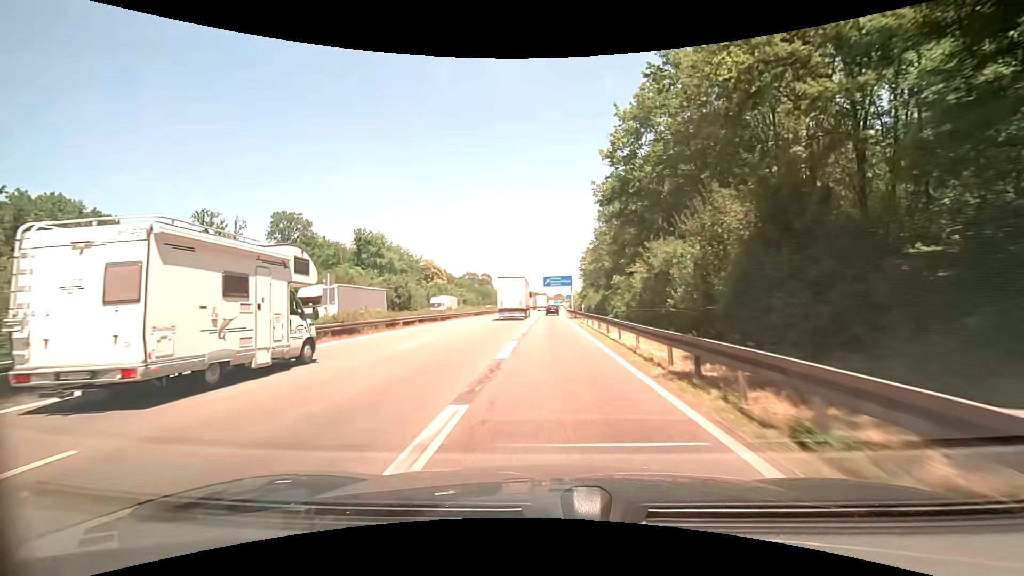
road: motorway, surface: asphalt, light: Day
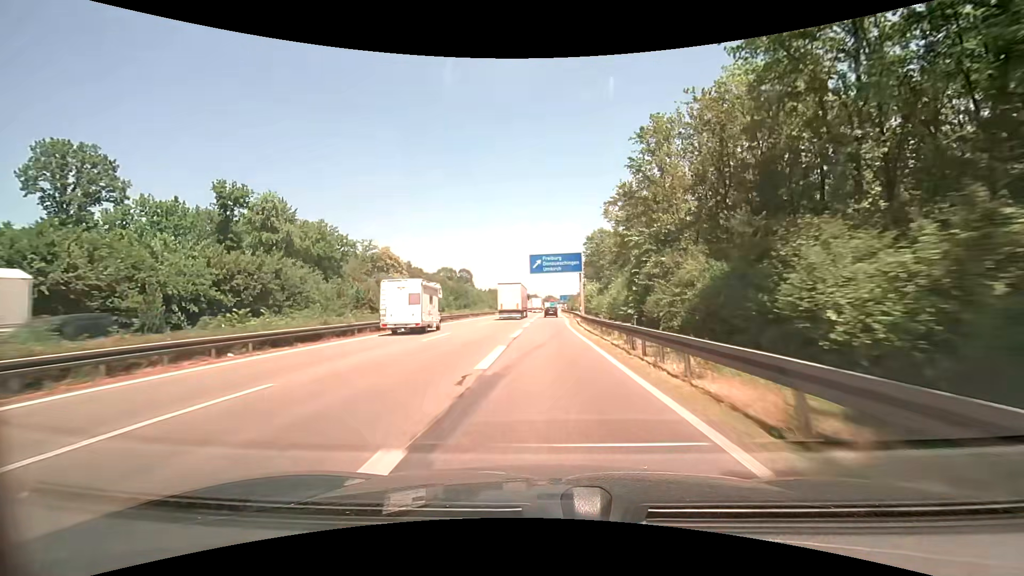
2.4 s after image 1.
(+0.5, +49.9) m; +1°
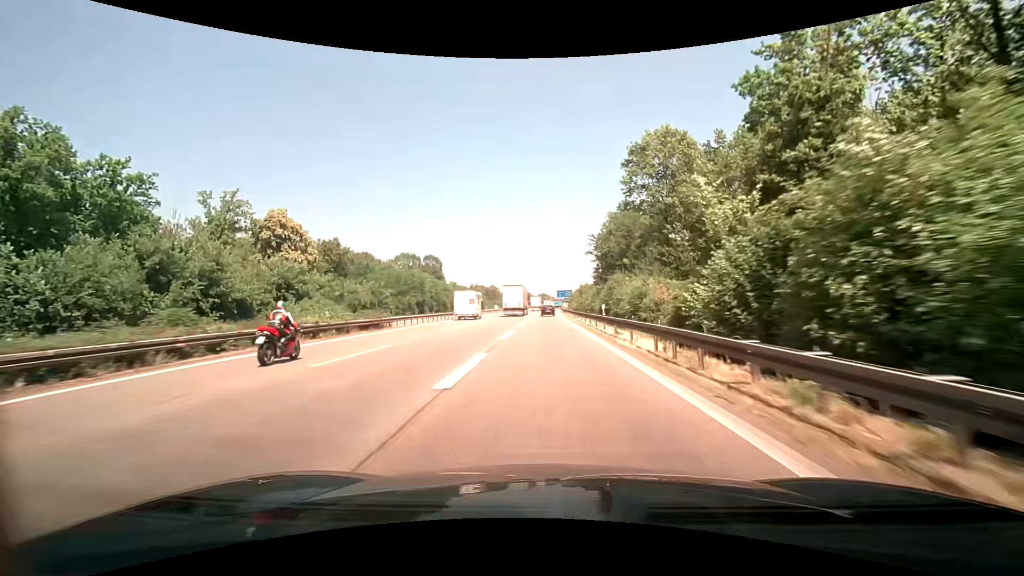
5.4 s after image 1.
(+0.5, +63.2) m; +1°
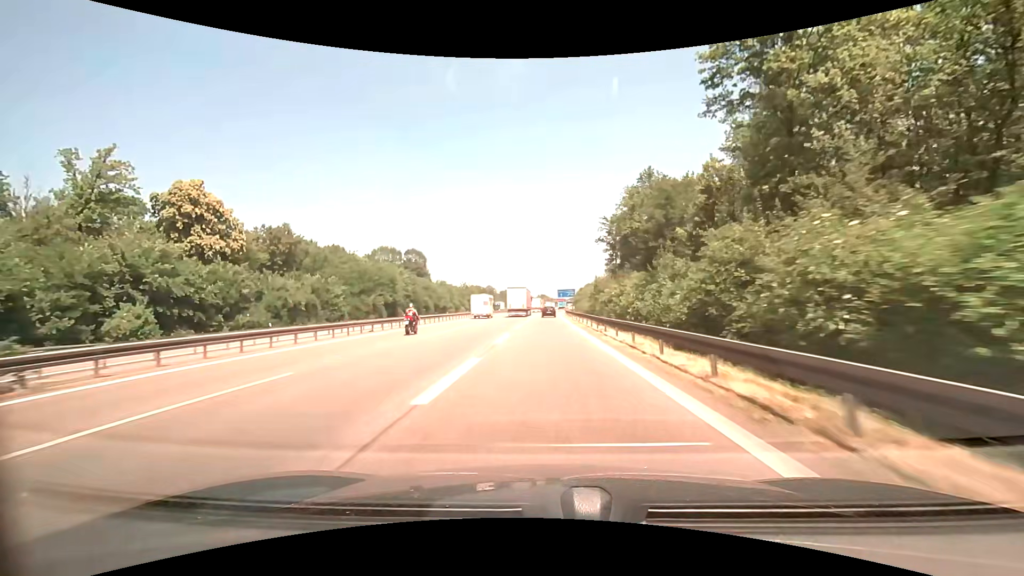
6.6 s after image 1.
(0.0, +25.3) m; 0°
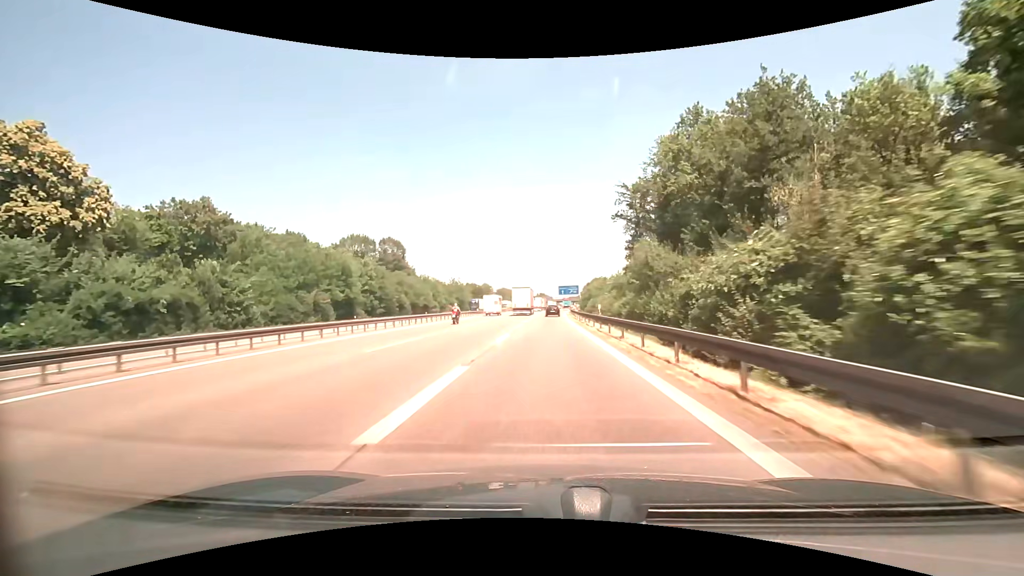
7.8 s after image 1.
(0.0, +25.4) m; 0°
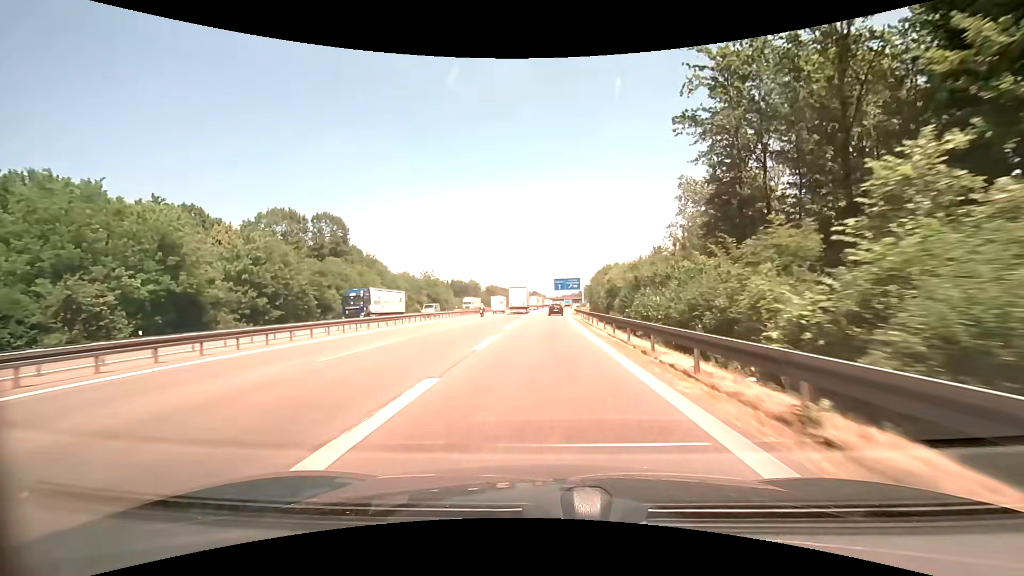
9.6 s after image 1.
(+0.1, +38.3) m; 0°
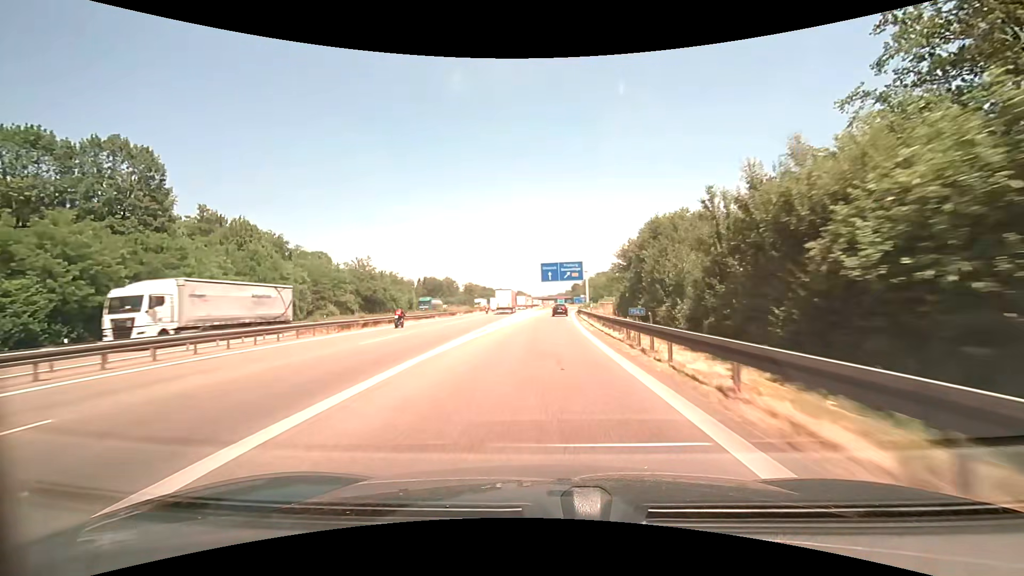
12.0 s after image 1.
(+0.9, +50.2) m; +2°
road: motorway_link
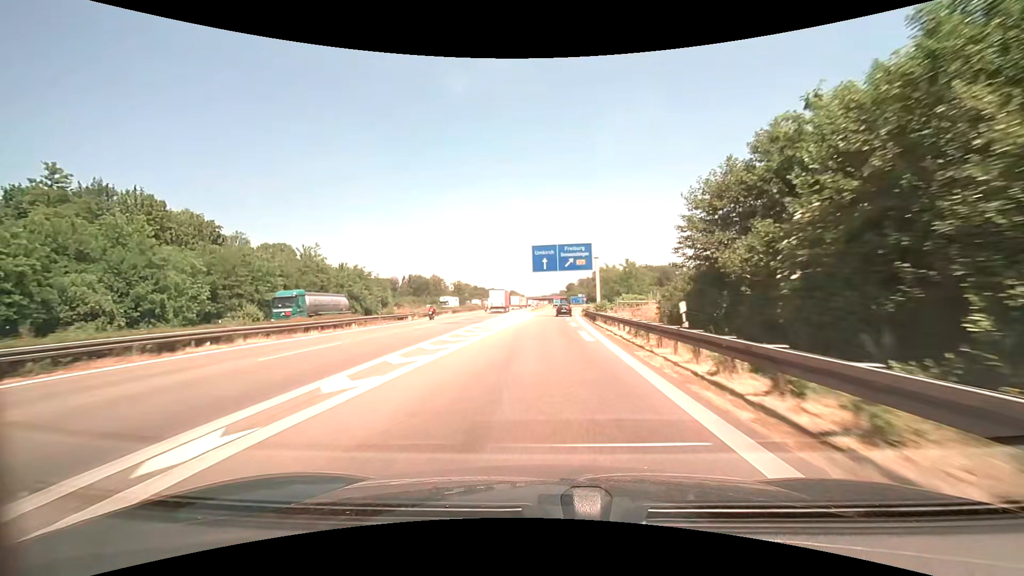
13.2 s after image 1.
(+0.1, +24.6) m; +1°
(0, +10) (0, +20) (0, +30) (+1, +40) (+1, +50) (+2, +60) (+2, +70) (+3, +80) (+4, +90) (+5, +100) m
